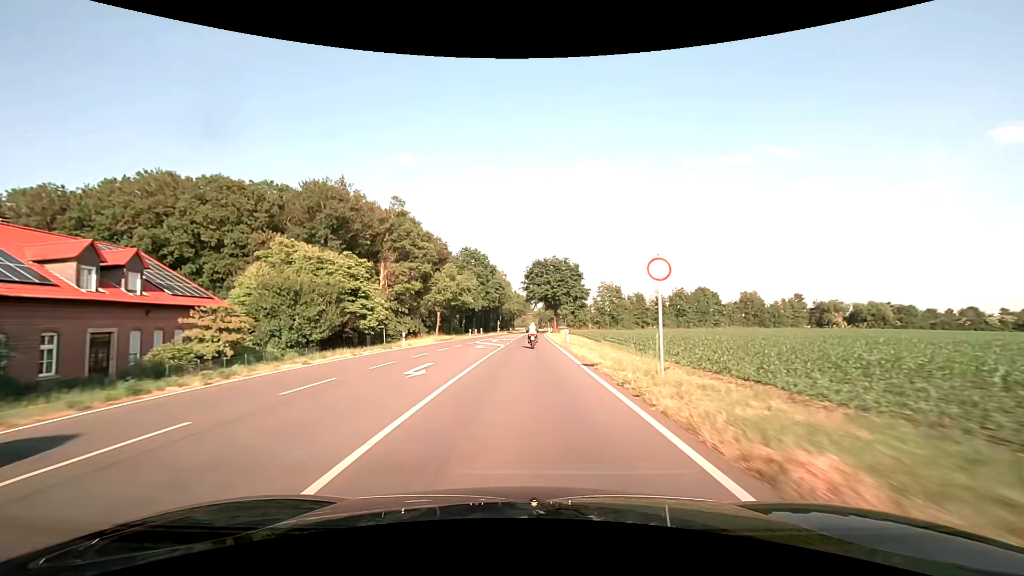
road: secondary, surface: asphalt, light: Day
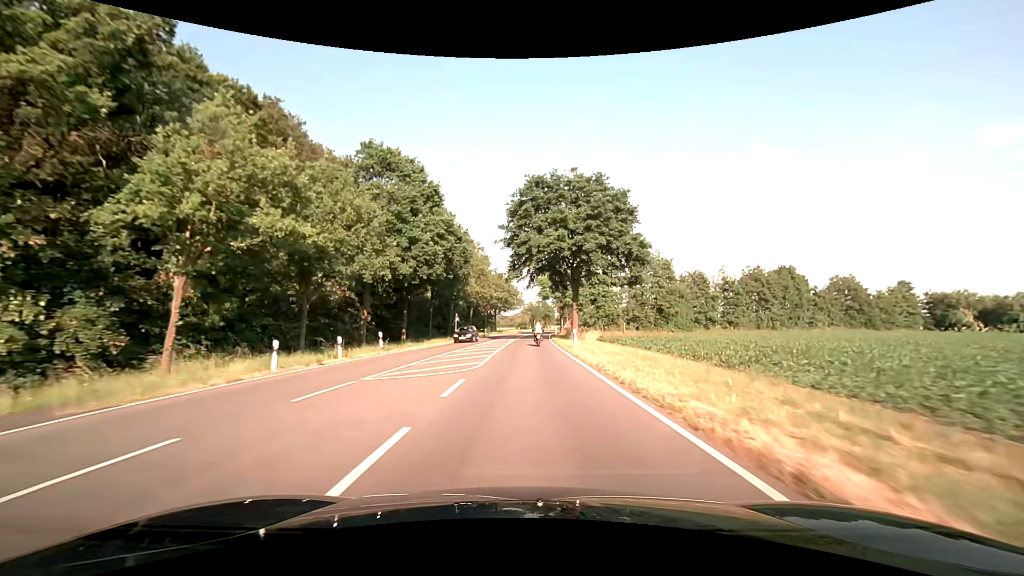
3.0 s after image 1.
(+0.6, +53.3) m; +1°
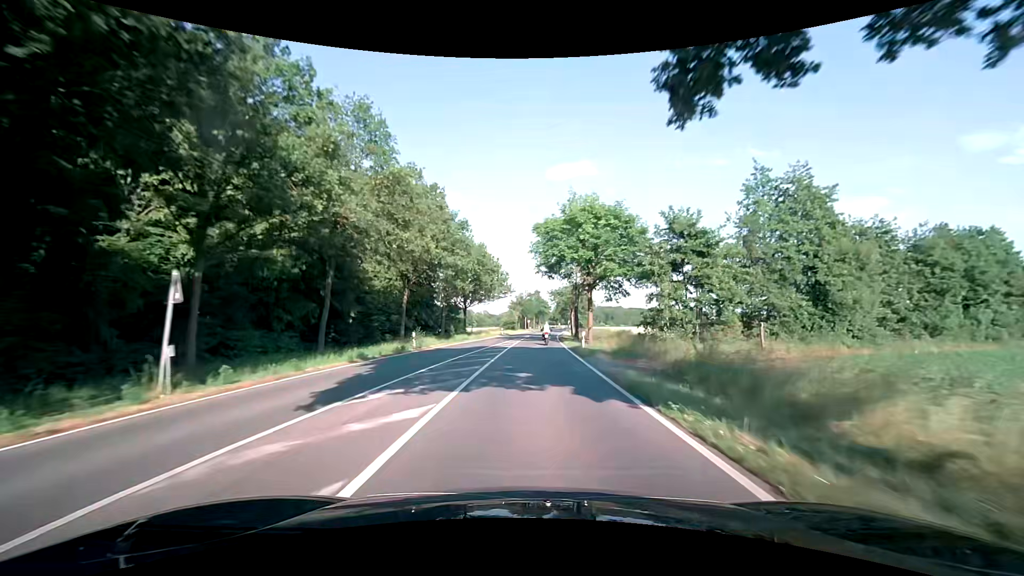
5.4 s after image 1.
(+0.5, +42.8) m; +1°
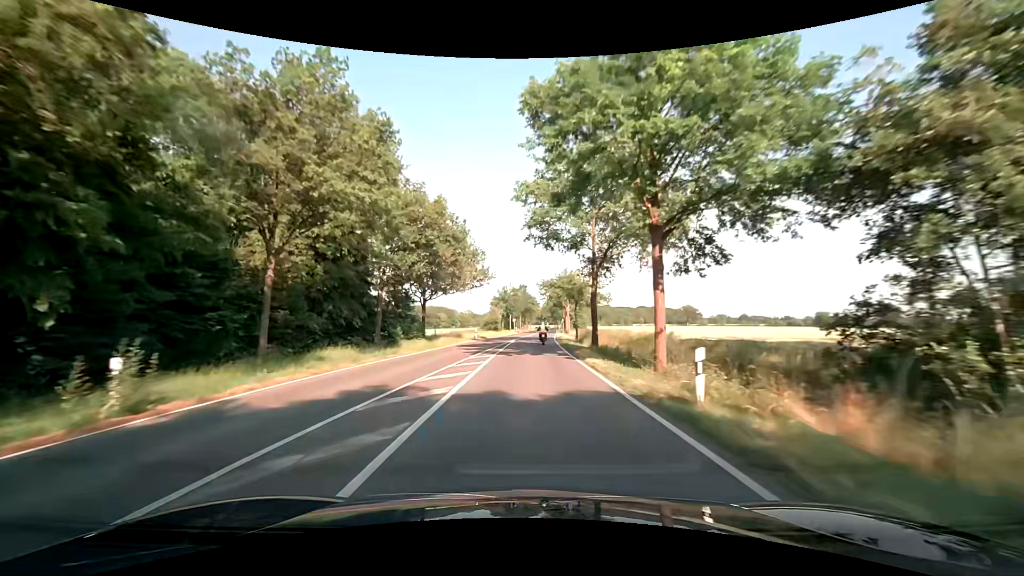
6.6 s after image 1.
(+0.3, +21.5) m; +1°
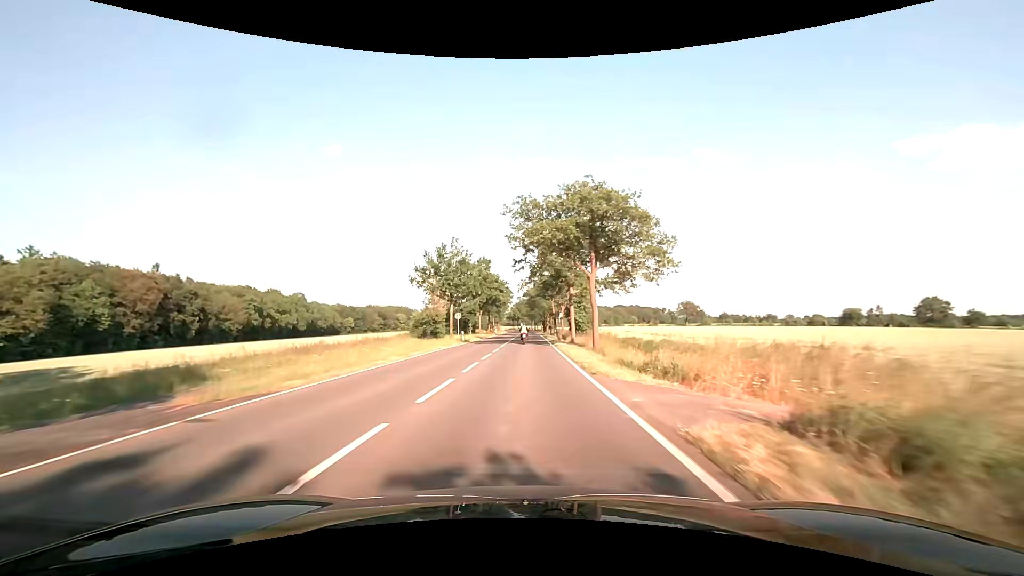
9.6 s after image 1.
(+1.6, +53.8) m; +3°
(0, +10) (0, +20) (0, +30) (0, +40) (+1, +50) (+1, +60) (+1, +70) (+1, +80) (+1, +90) (+1, +100) m
